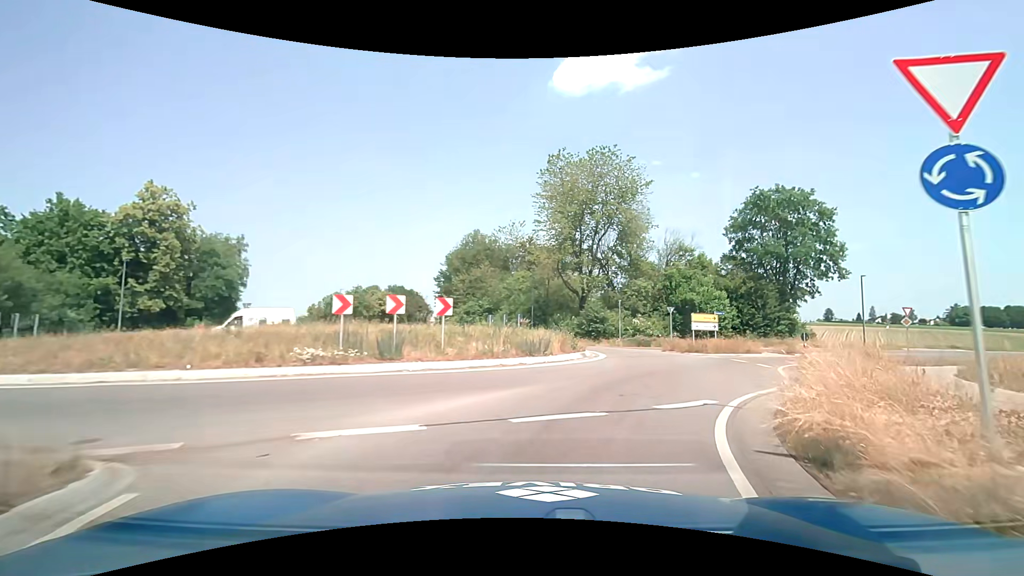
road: secondary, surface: asphalt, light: Day
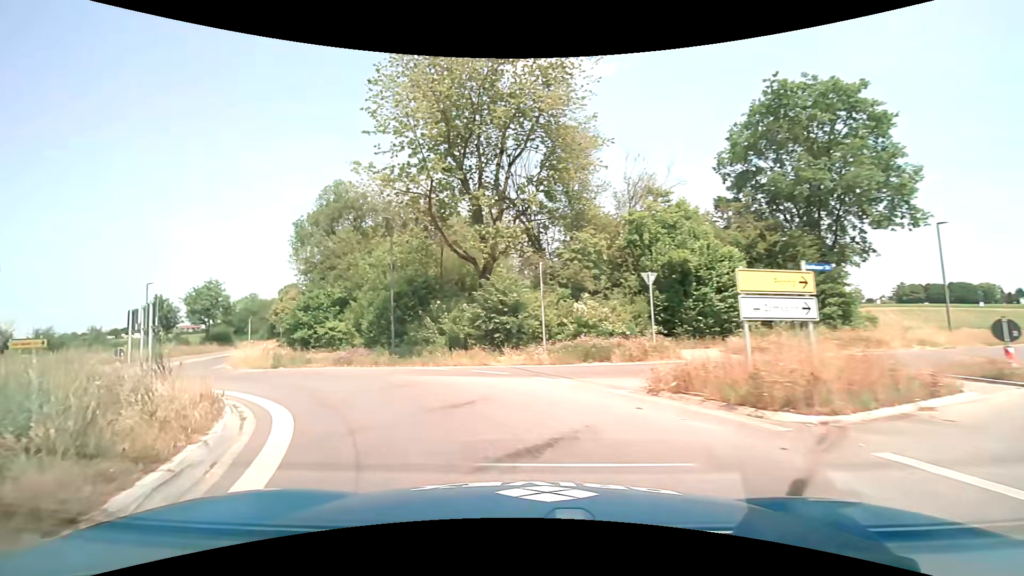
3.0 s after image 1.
(+5.2, +21.8) m; +5°
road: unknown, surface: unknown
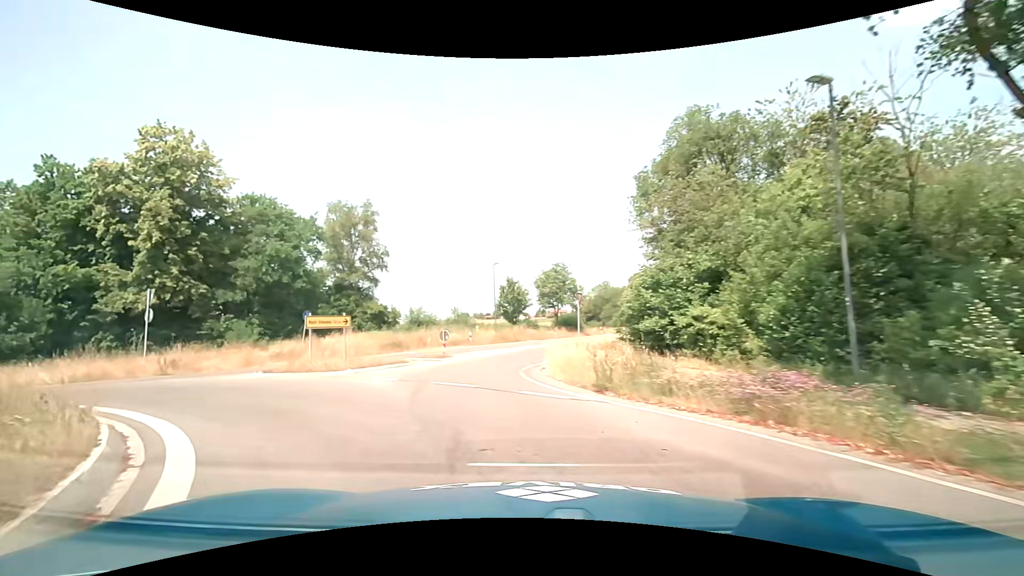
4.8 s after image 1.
(-4.4, +12.5) m; -39°
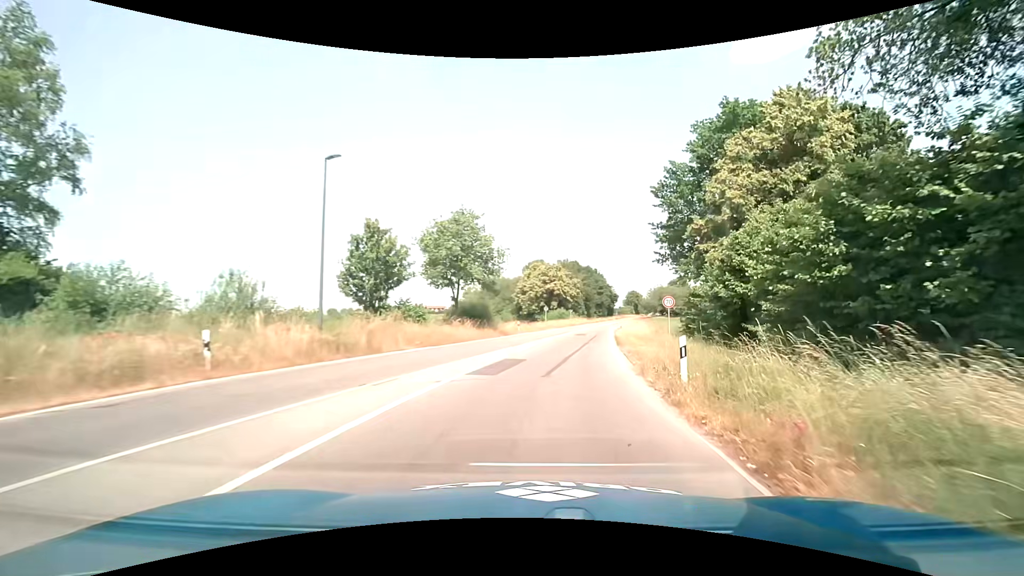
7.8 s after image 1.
(-0.5, +26.9) m; +14°
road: secondary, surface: asphalt
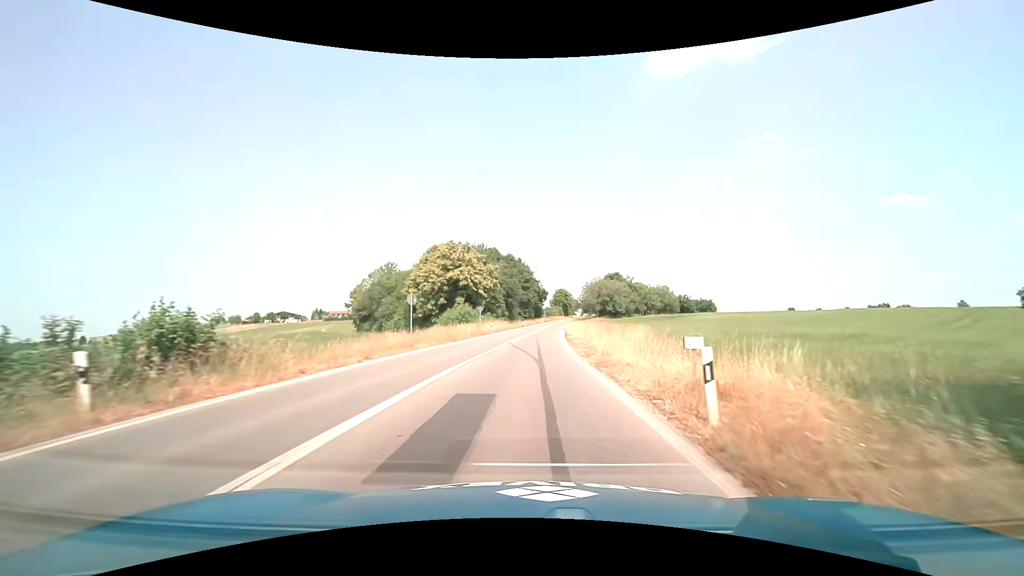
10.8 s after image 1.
(+4.2, +37.5) m; +8°
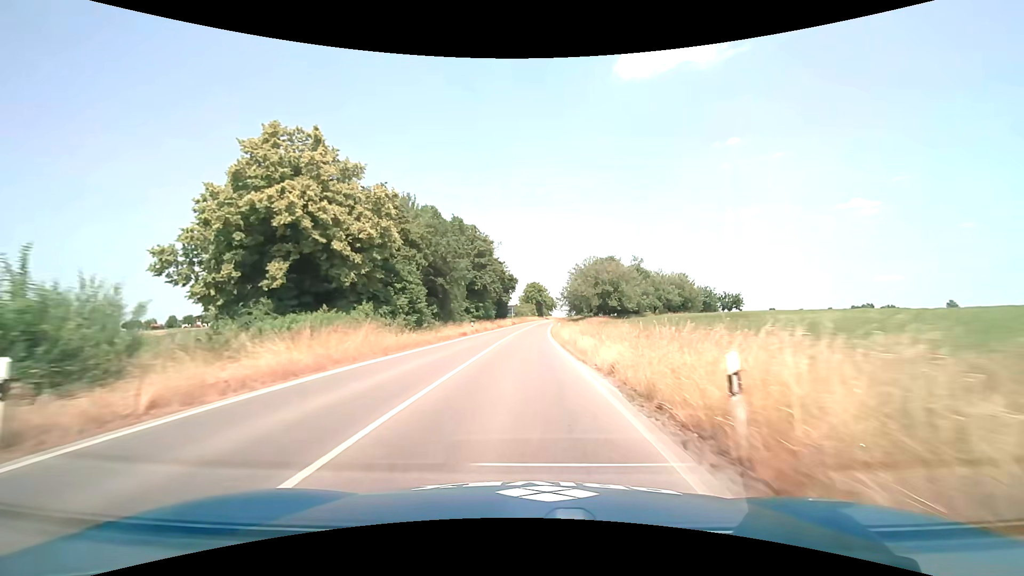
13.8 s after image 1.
(+1.7, +47.2) m; +4°
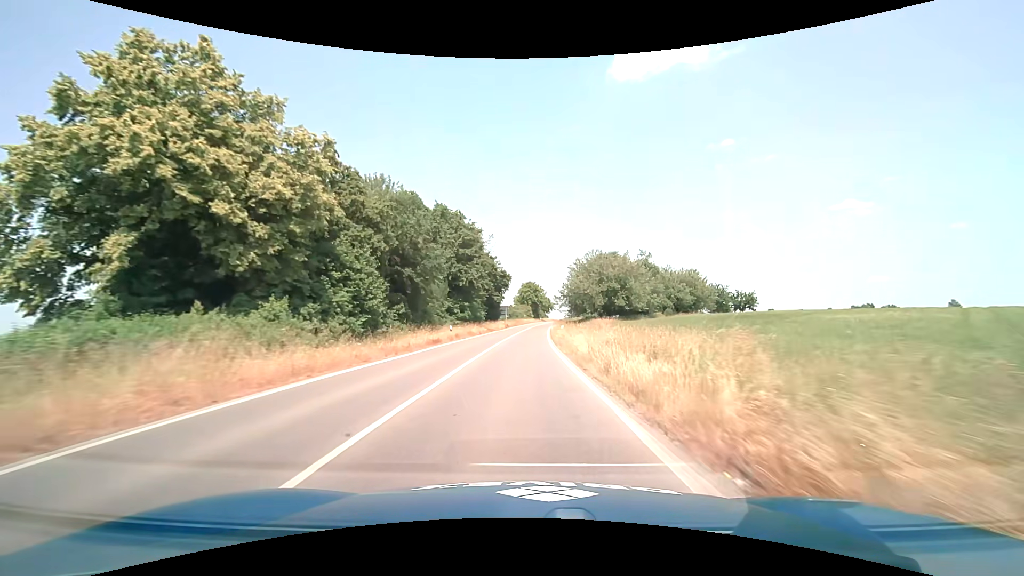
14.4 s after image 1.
(+0.1, +10.3) m; +1°
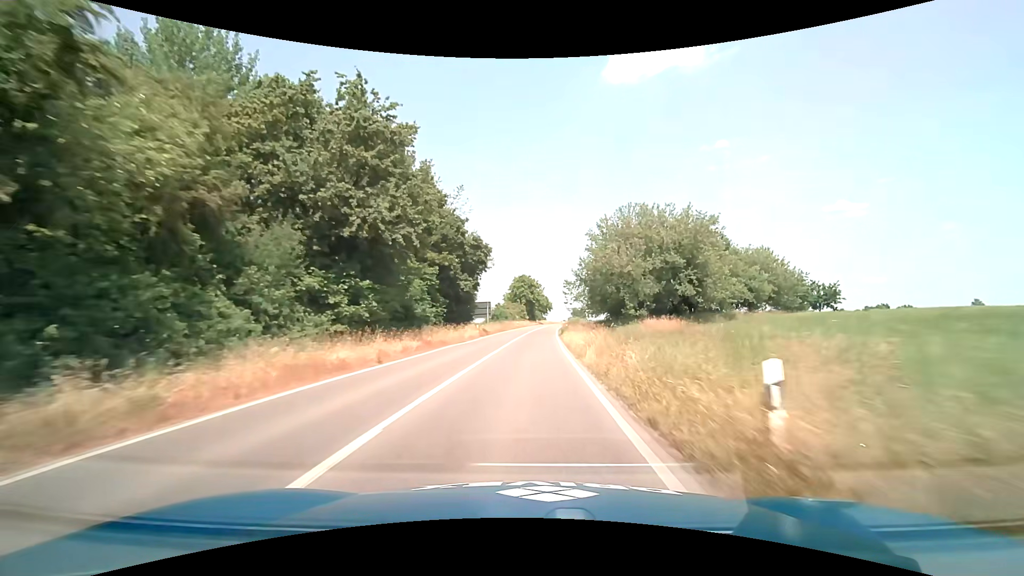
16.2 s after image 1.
(+0.2, +32.0) m; +1°
(0, +10) (0, +20) (0, +30) (+1, +40) (+1, +50) (+2, +60) (+2, +70) (+3, +80) (+4, +90) (+5, +100) m
